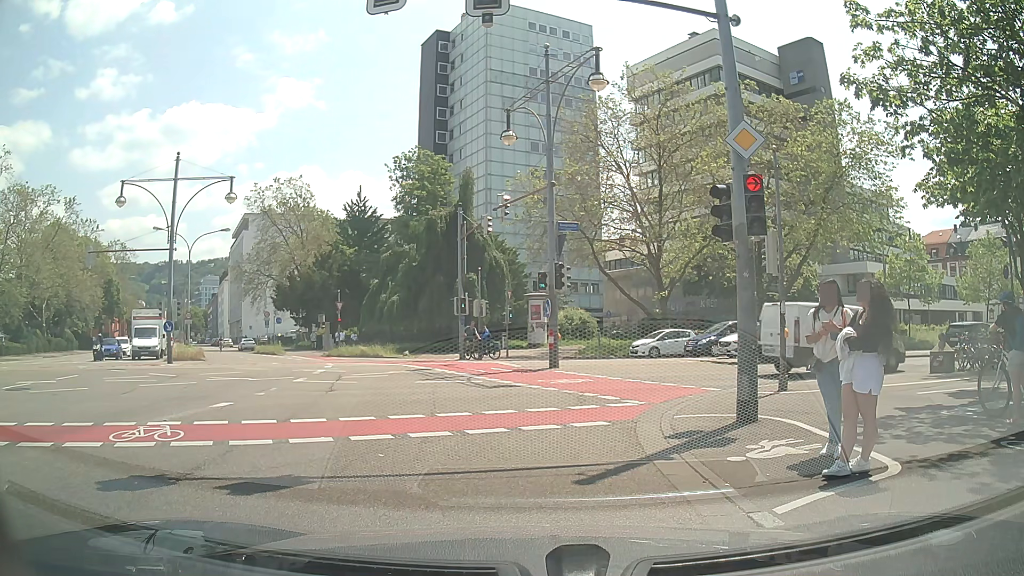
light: Day
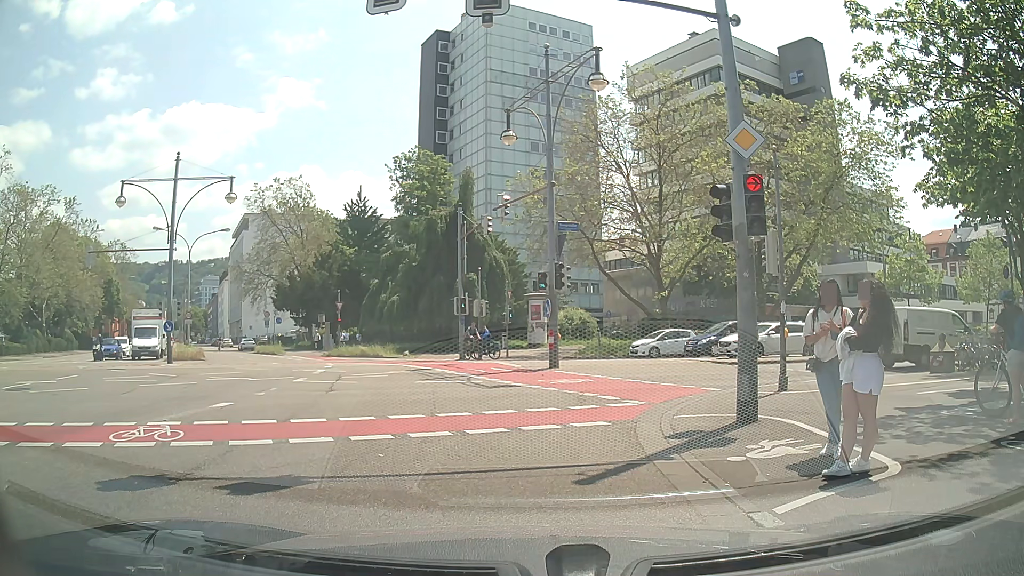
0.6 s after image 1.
(0.0, 0.0) m; 0°
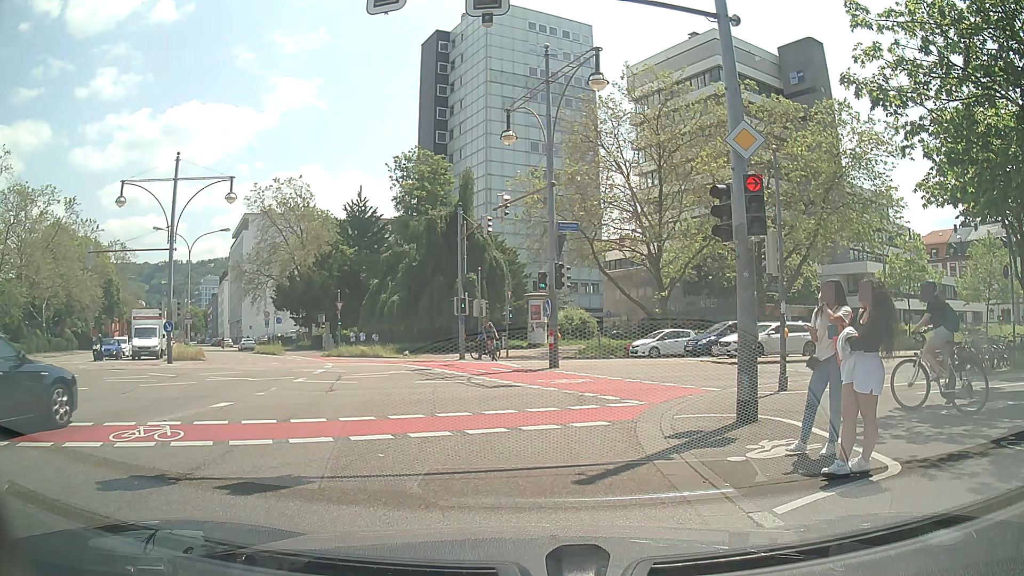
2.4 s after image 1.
(0.0, 0.0) m; 0°
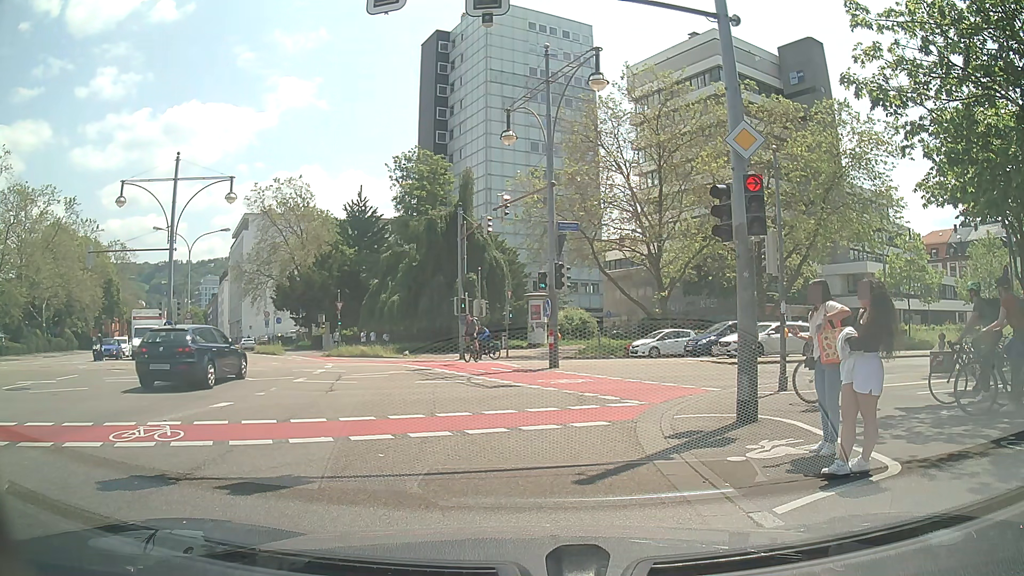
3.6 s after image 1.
(0.0, 0.0) m; 0°
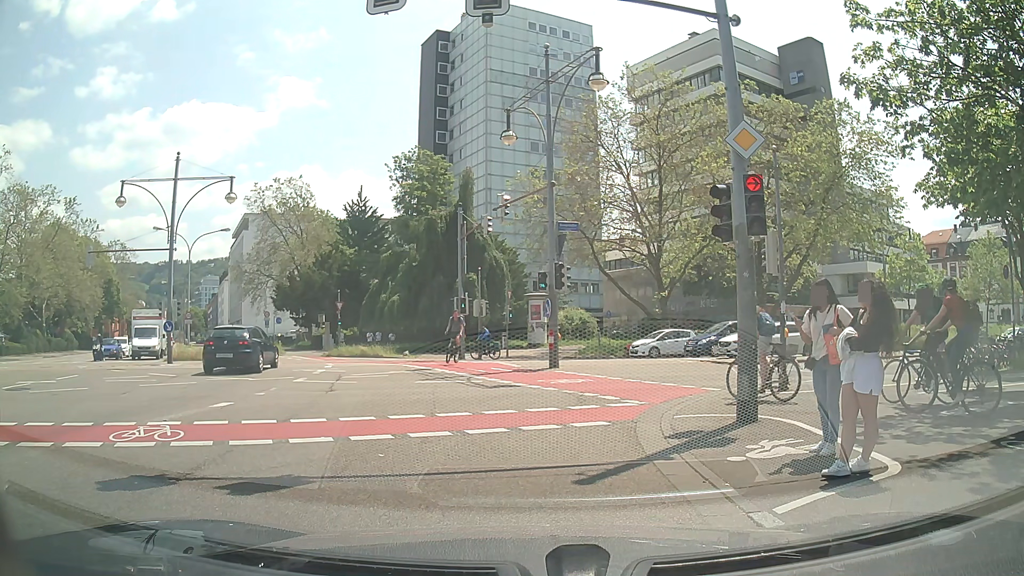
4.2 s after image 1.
(0.0, 0.0) m; 0°
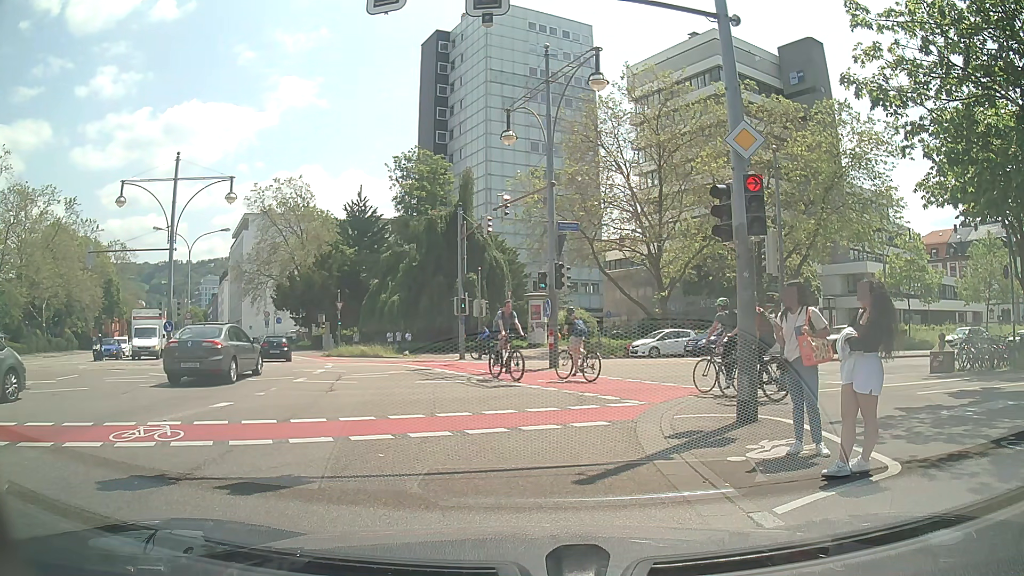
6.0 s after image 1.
(0.0, 0.0) m; 0°
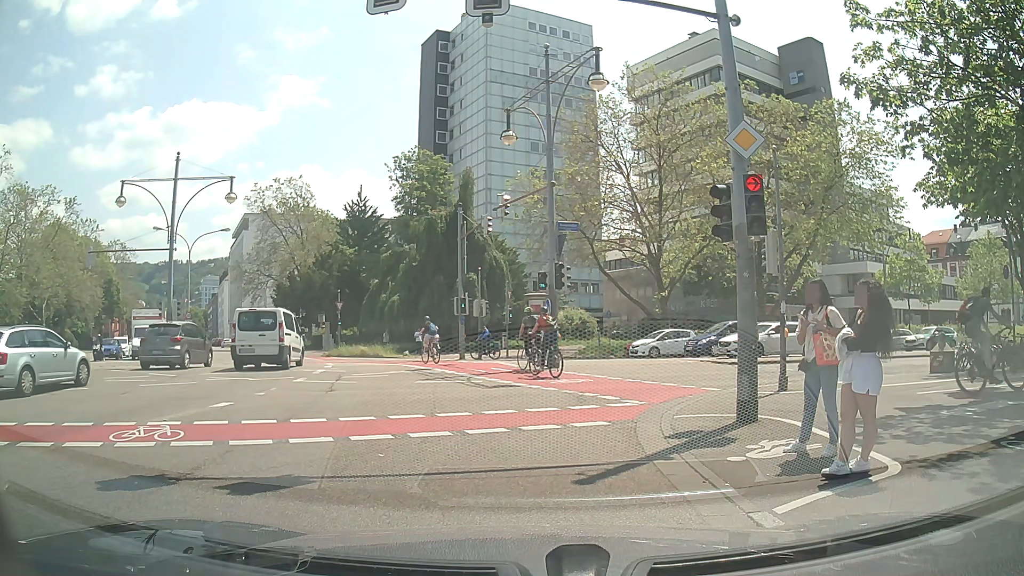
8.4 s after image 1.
(0.0, 0.0) m; 0°
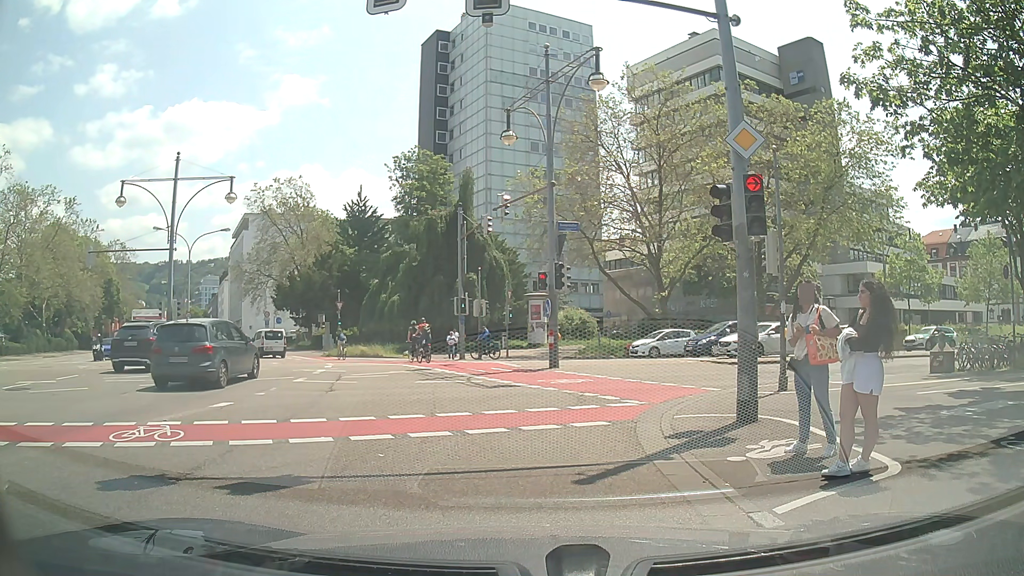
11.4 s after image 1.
(0.0, 0.0) m; 0°
